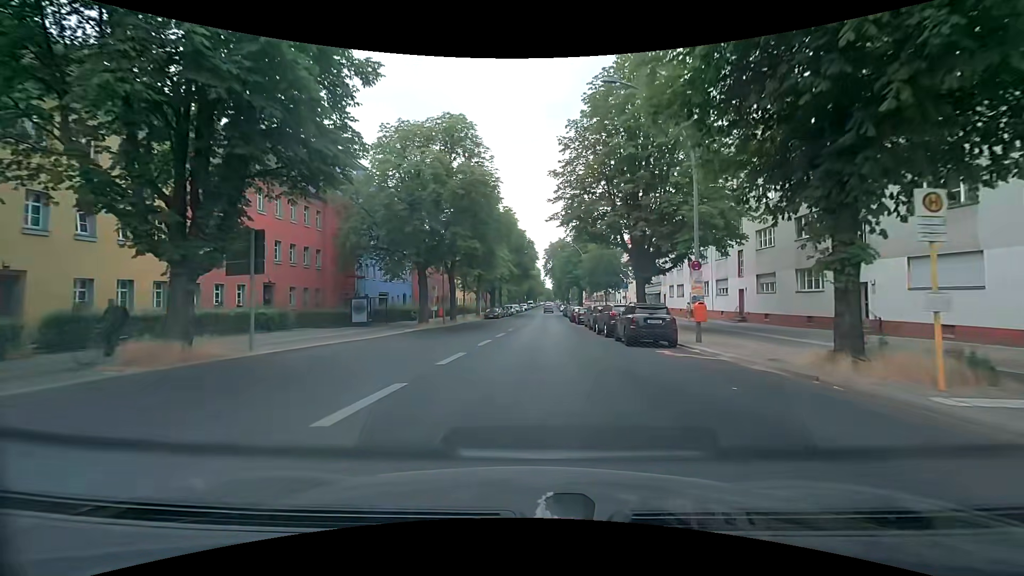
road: secondary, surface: asphalt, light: Day
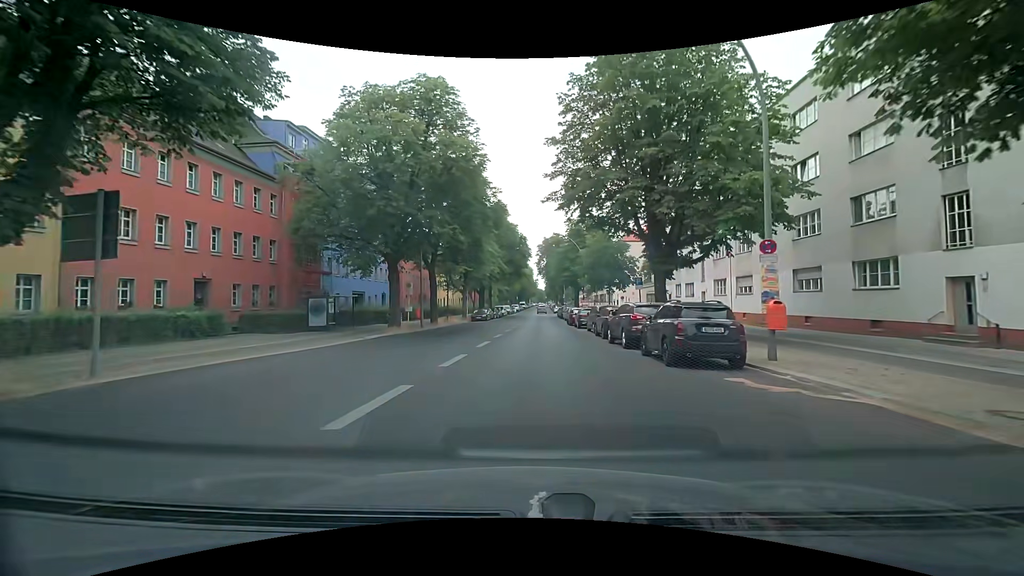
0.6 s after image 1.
(0.0, +6.2) m; +1°
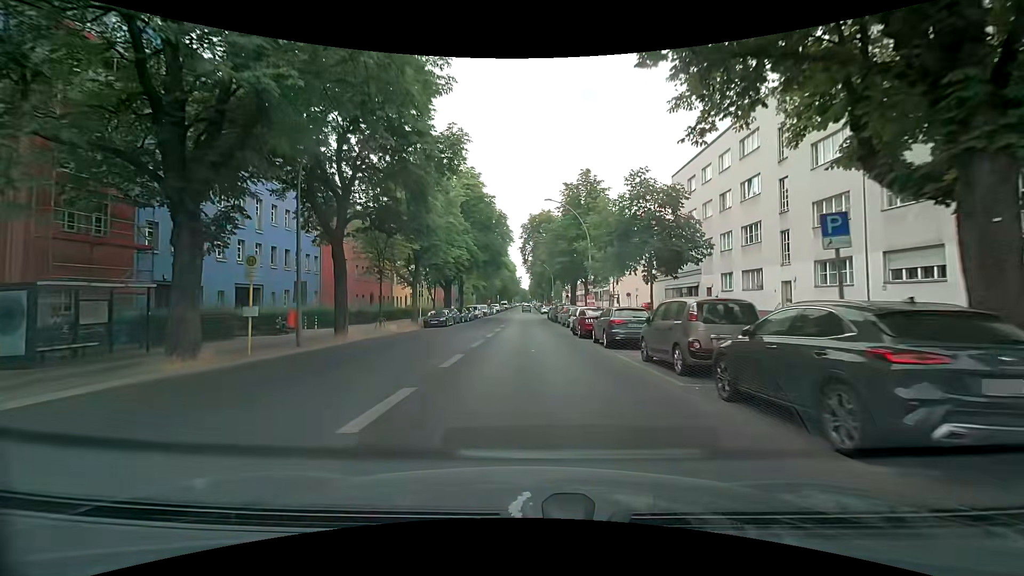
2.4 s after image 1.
(+0.2, +18.1) m; +2°
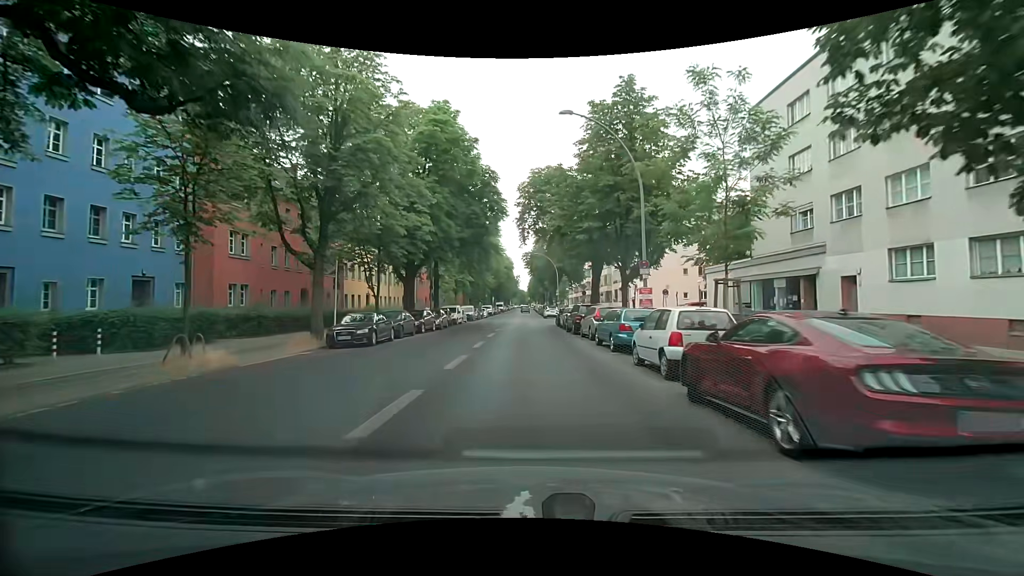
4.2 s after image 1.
(+0.1, +18.3) m; 0°
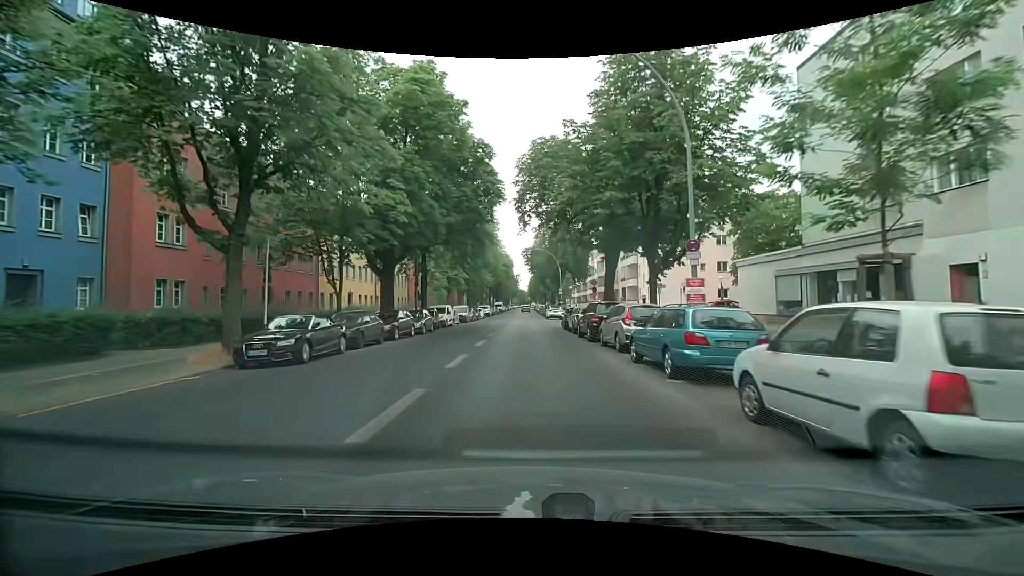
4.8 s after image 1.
(0.0, +6.2) m; -1°
